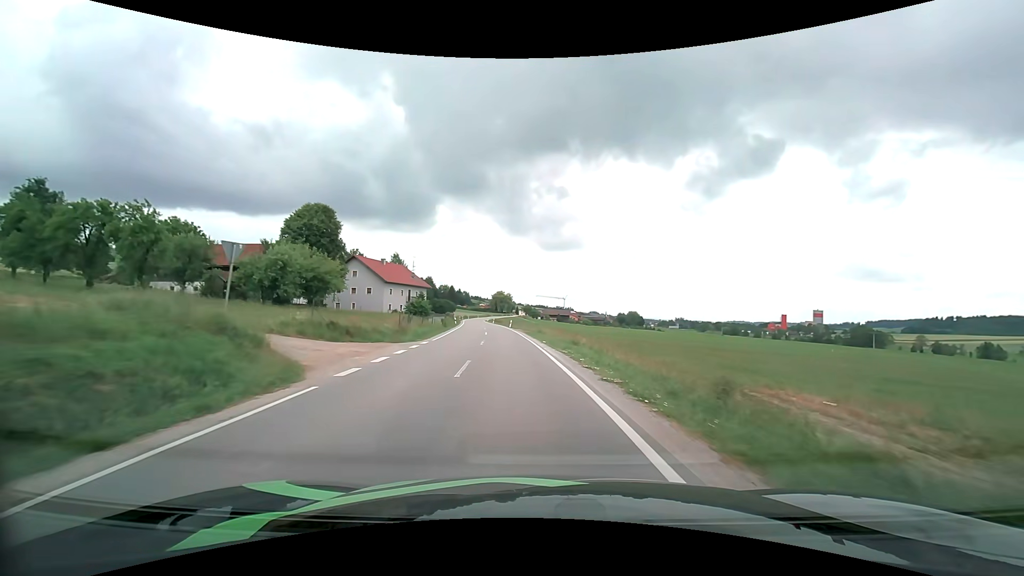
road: secondary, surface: asphalt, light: Day
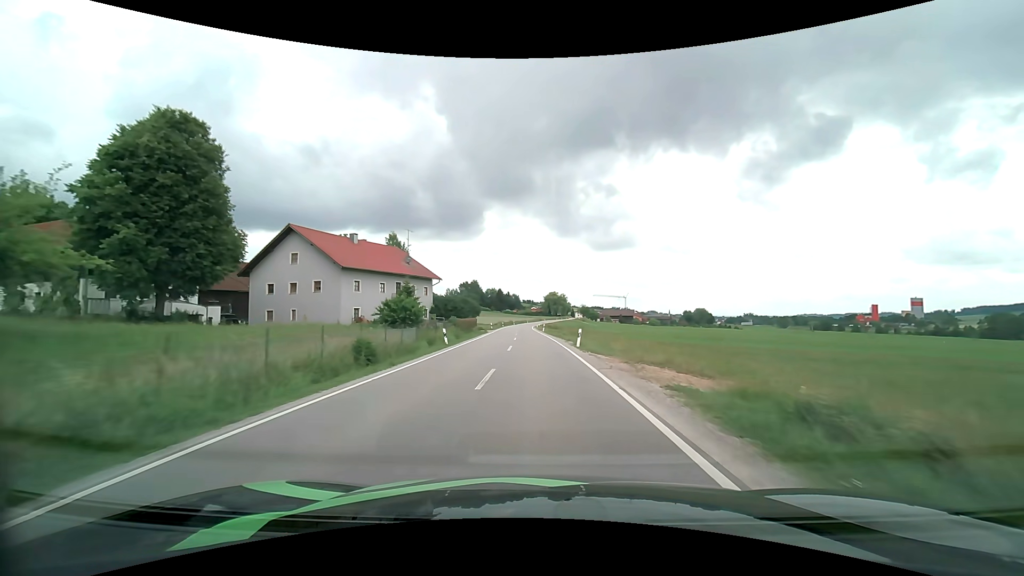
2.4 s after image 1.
(-2.6, +38.0) m; -6°
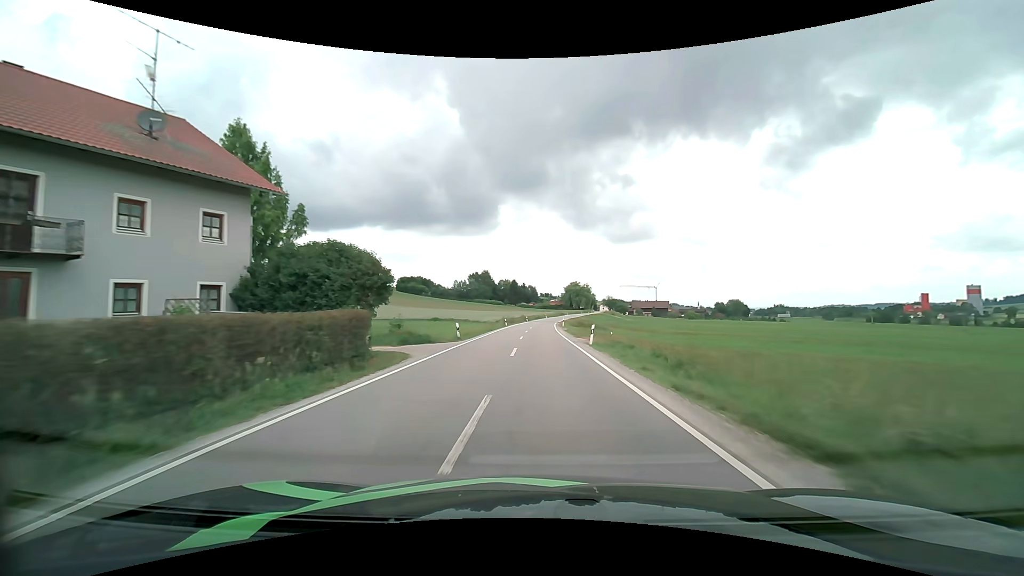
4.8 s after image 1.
(-0.9, +41.4) m; -2°
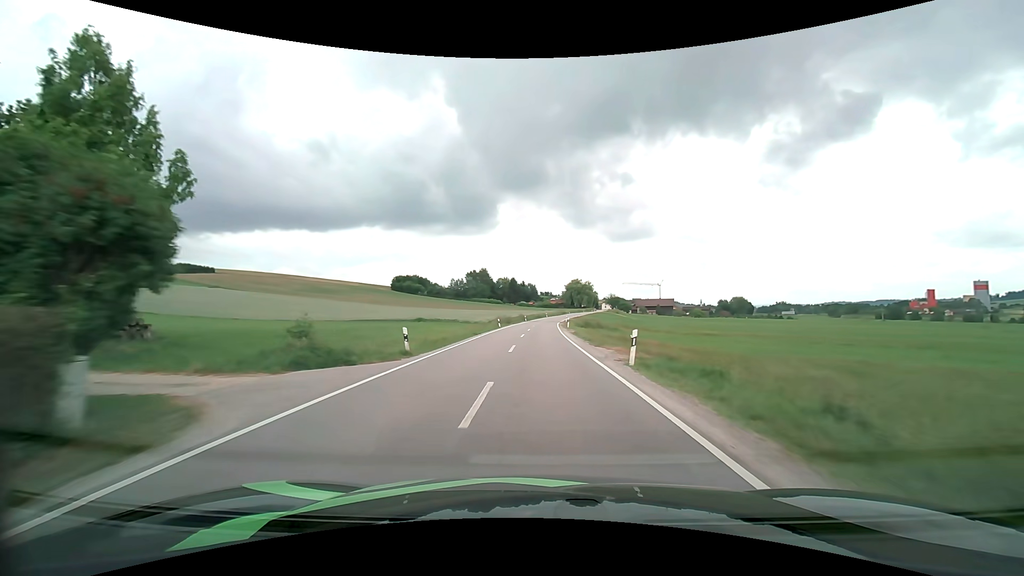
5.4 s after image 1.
(0.0, +10.7) m; 0°
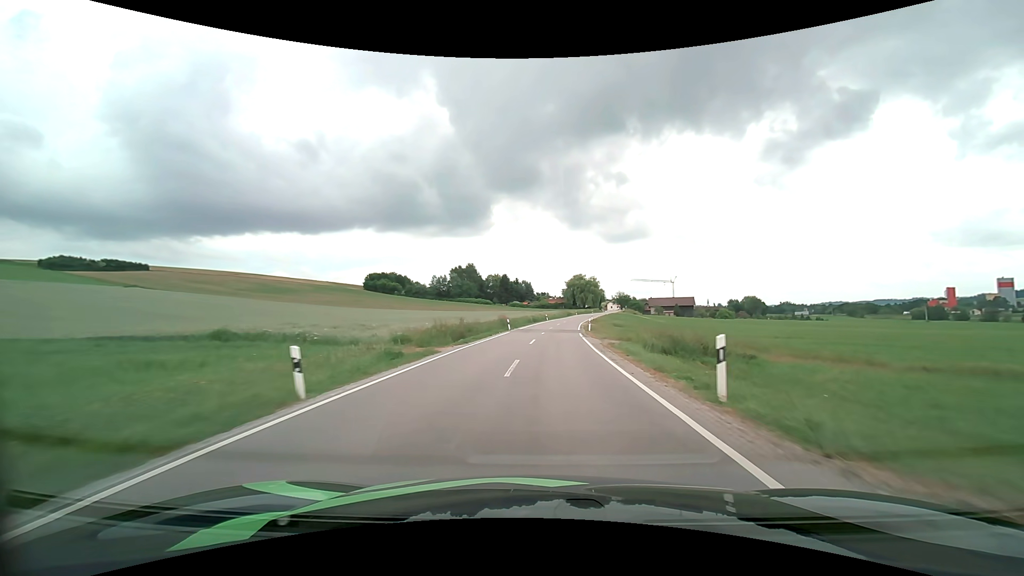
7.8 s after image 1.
(-0.1, +43.3) m; 0°
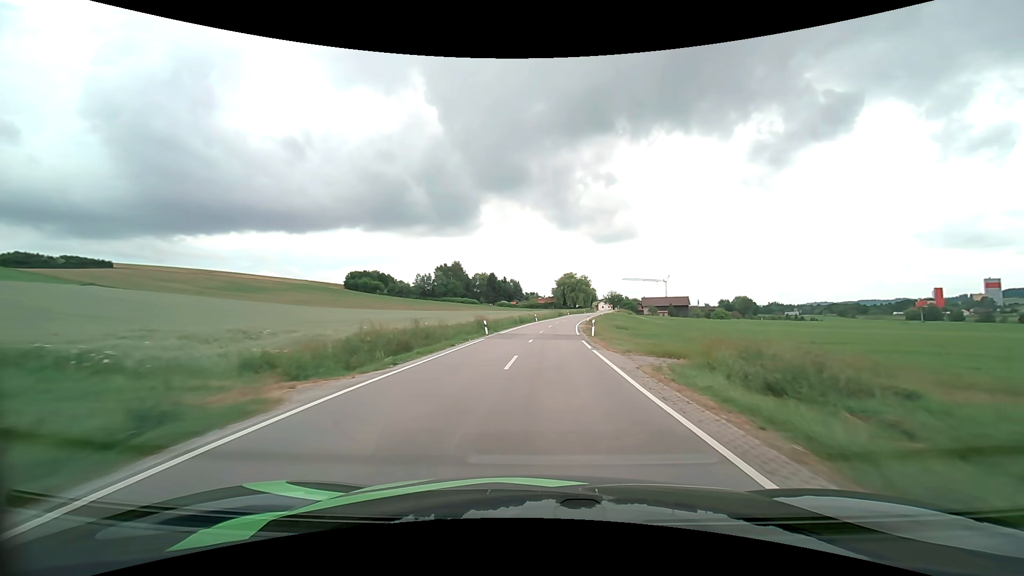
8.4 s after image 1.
(+0.1, +10.9) m; +1°
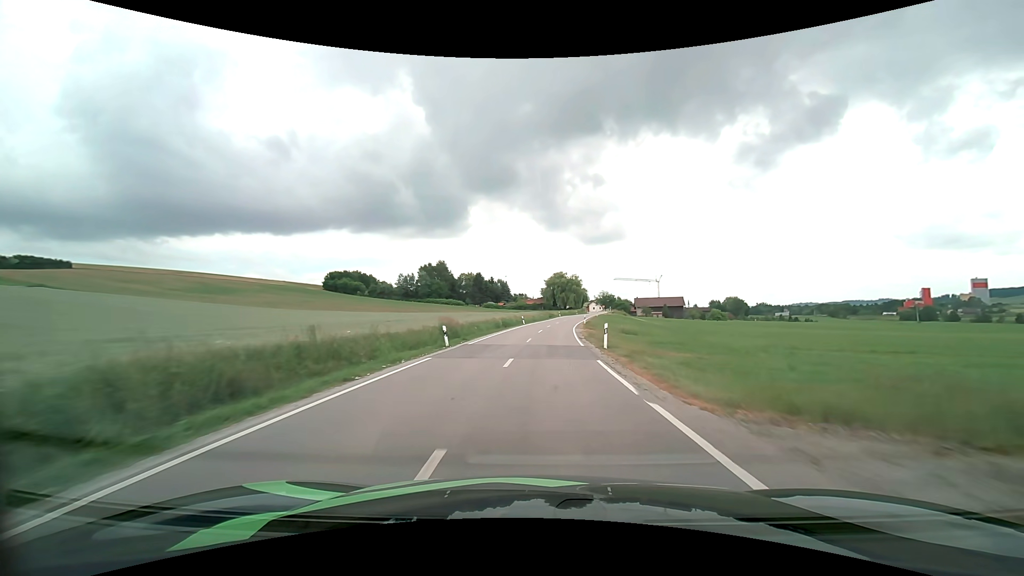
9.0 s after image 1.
(+0.1, +11.0) m; +1°
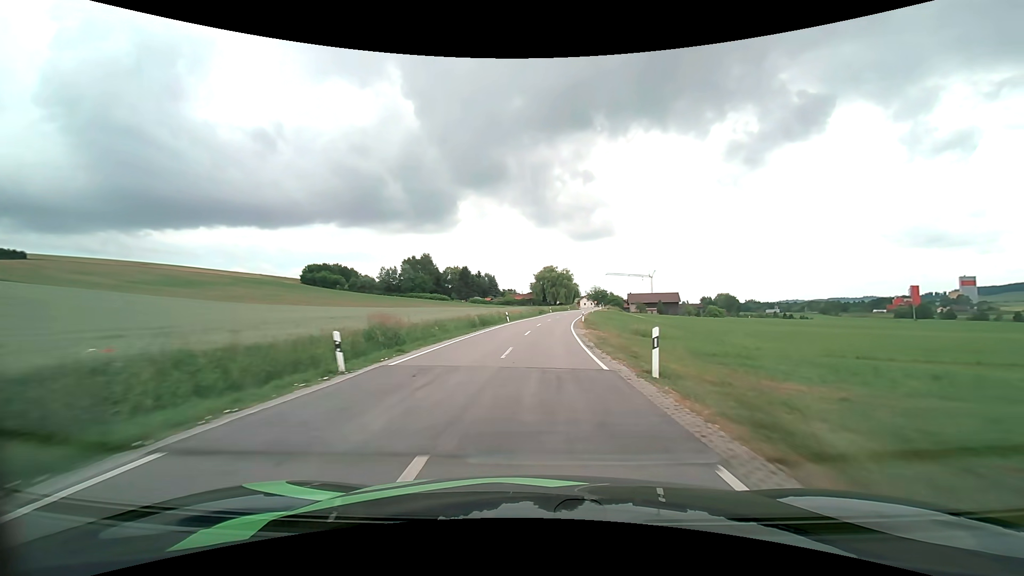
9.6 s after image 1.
(+0.1, +11.0) m; +1°
(0, +10) (0, +20) (+1, +30) (+1, +40) (+2, +50) (+3, +60) (+4, +70) (+5, +80) (+7, +90) (+9, +99) m
